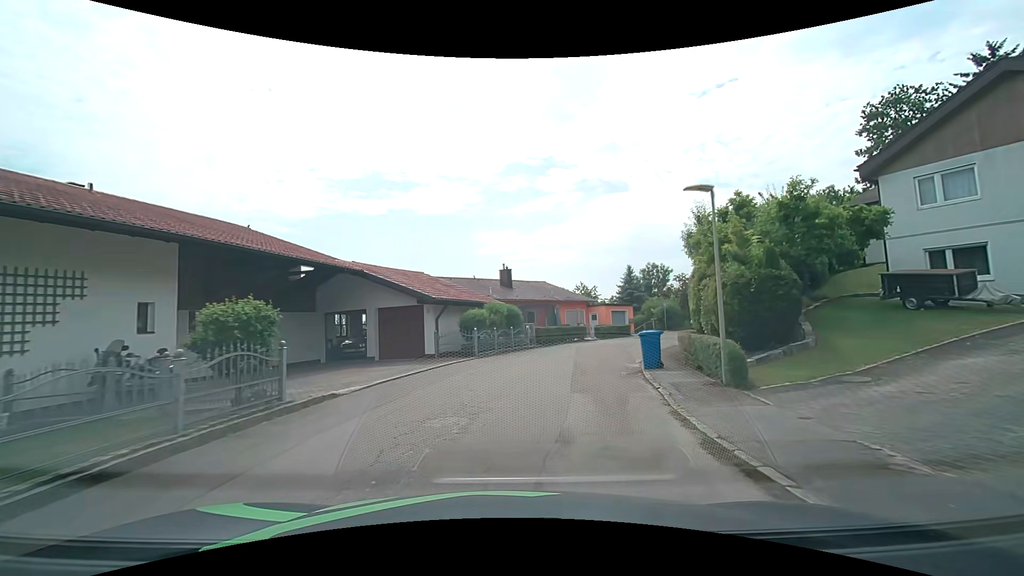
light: Day
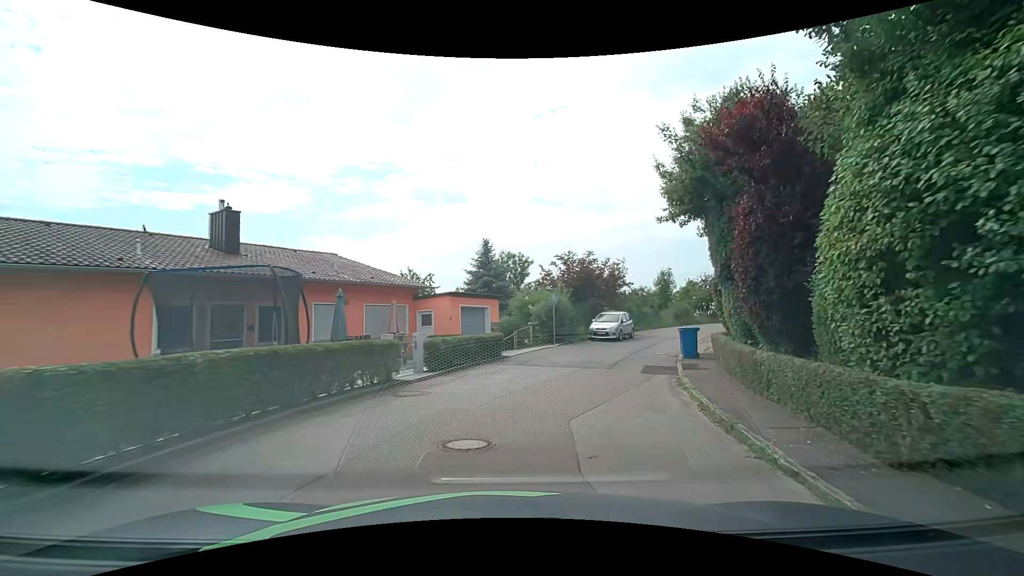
(+3.3, +22.2) m; +18°
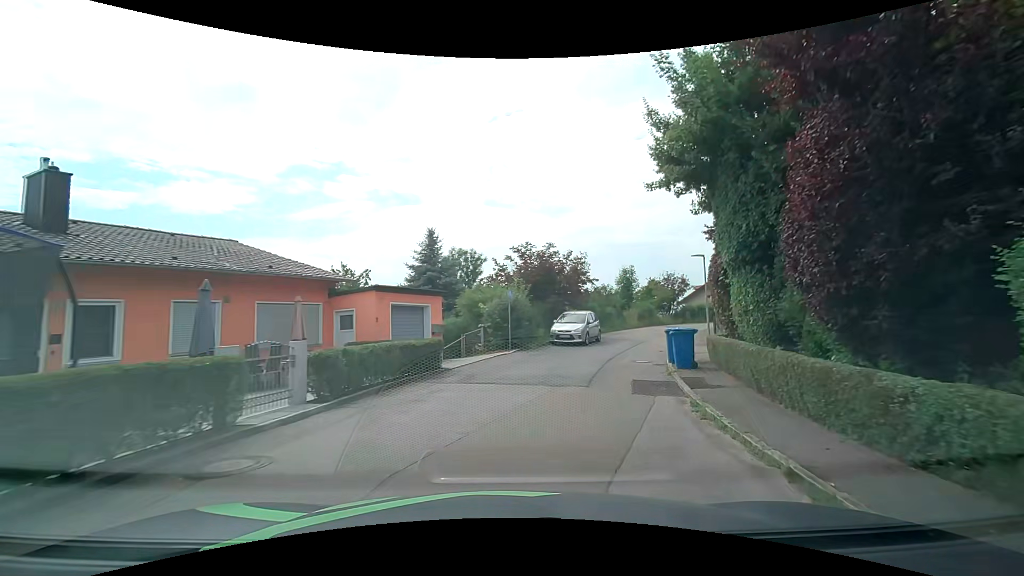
(+0.2, +4.5) m; +6°
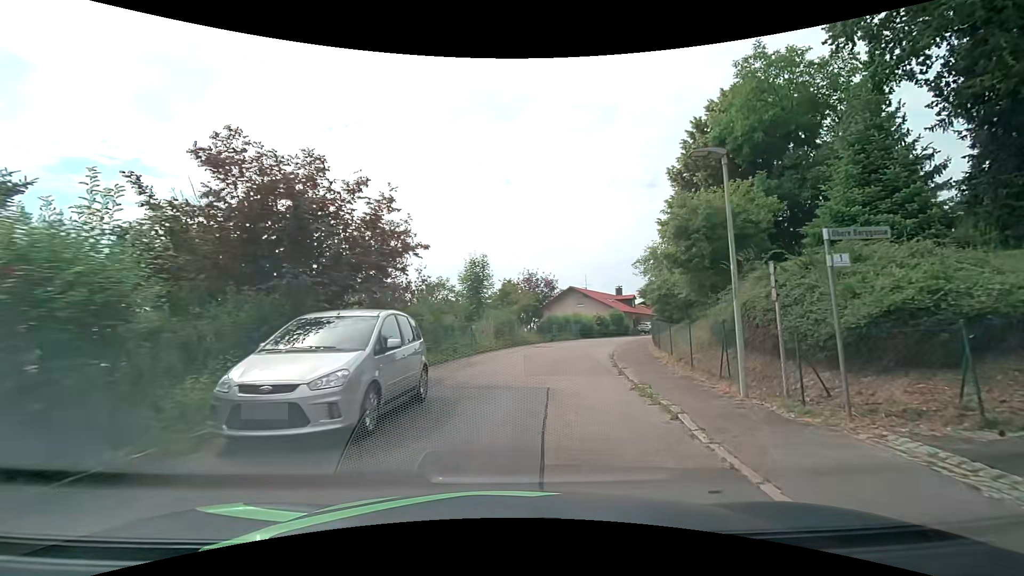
(+2.7, +17.4) m; +18°
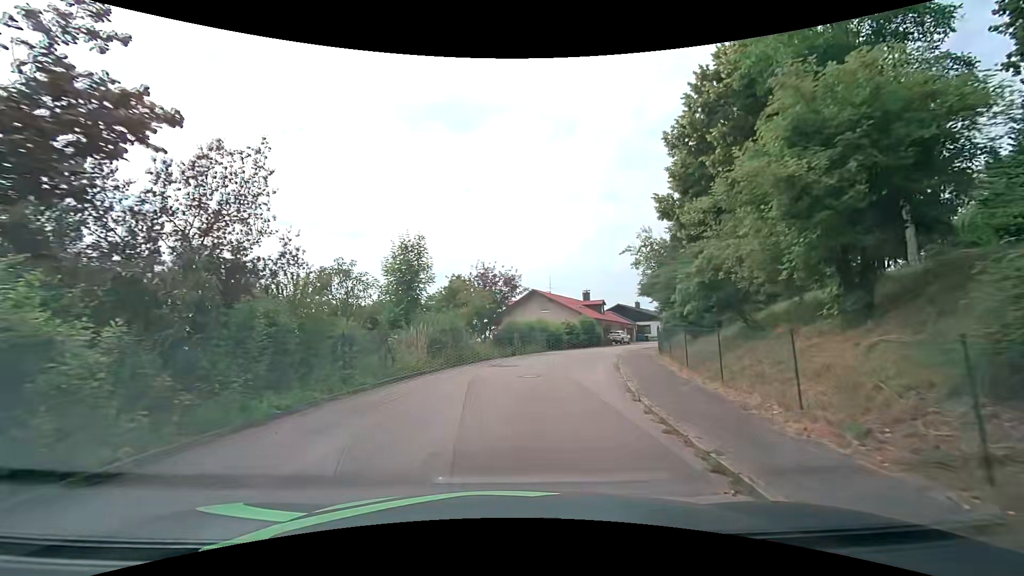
(+0.5, +8.6) m; +6°
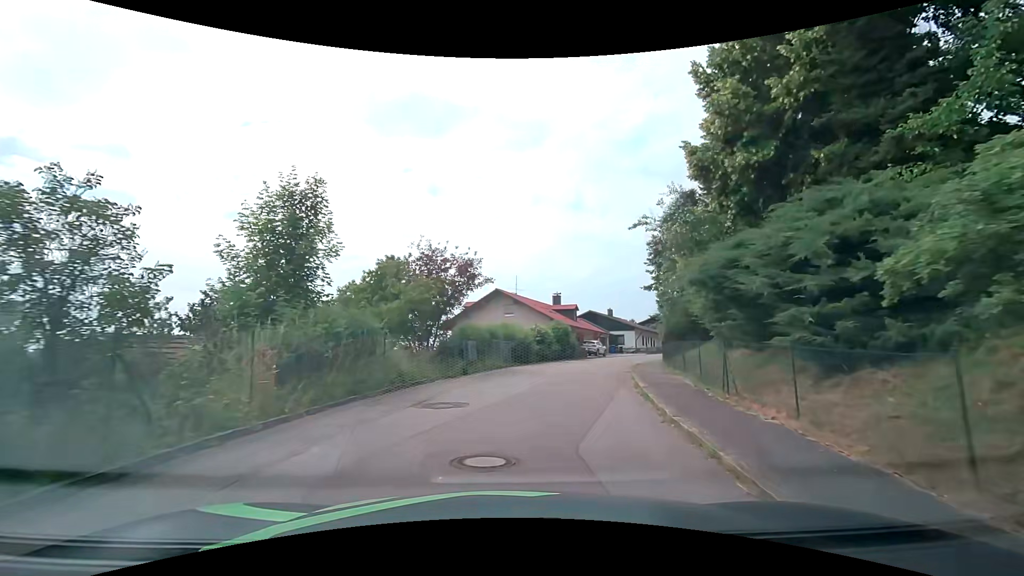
(+0.2, +8.5) m; +3°
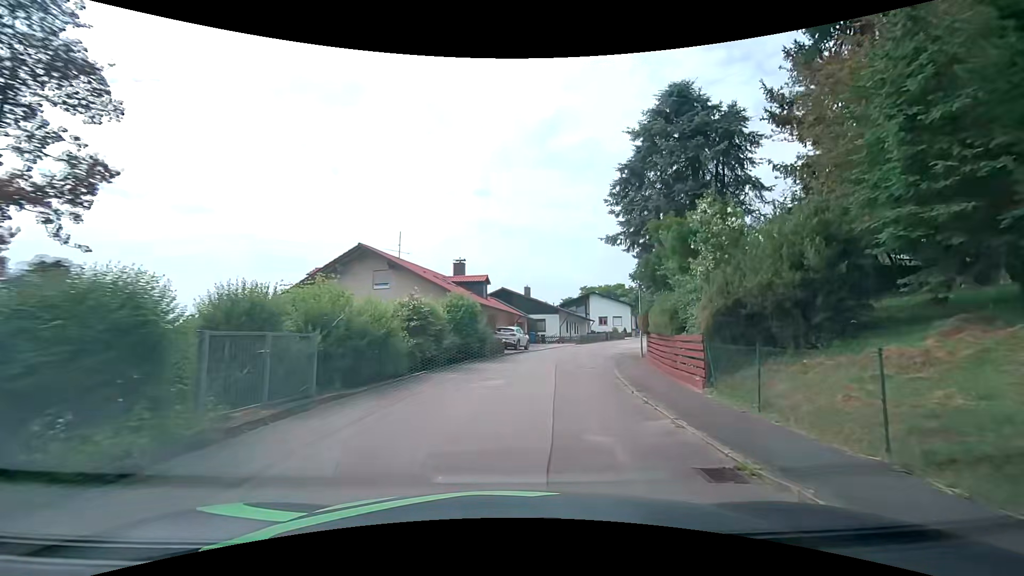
(+1.8, +17.3) m; +11°
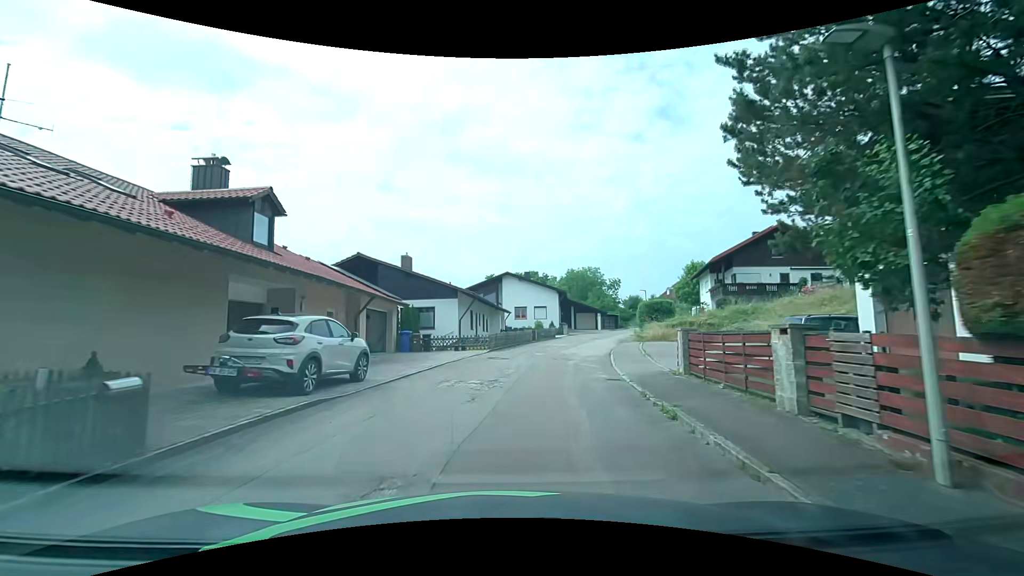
(+2.3, +22.5) m; +12°
(0, +10) (+1, +20) (+3, +30) (+6, +39) (+9, +49) (+13, +58) (+17, +67) (+23, +75) (+30, +82) (+38, +88) m
